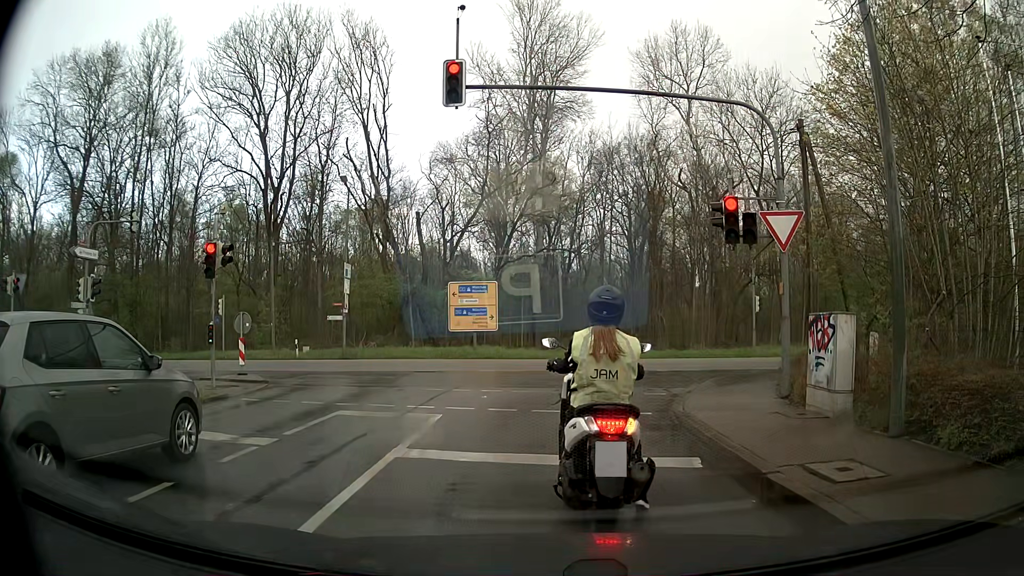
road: tertiary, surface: asphalt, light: Day
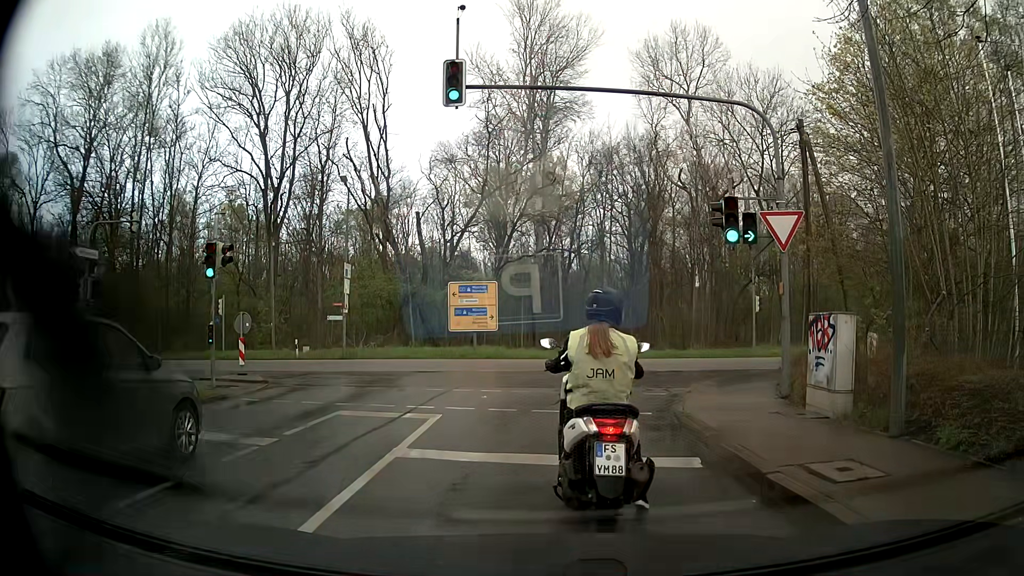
(0.0, 0.0) m; 0°
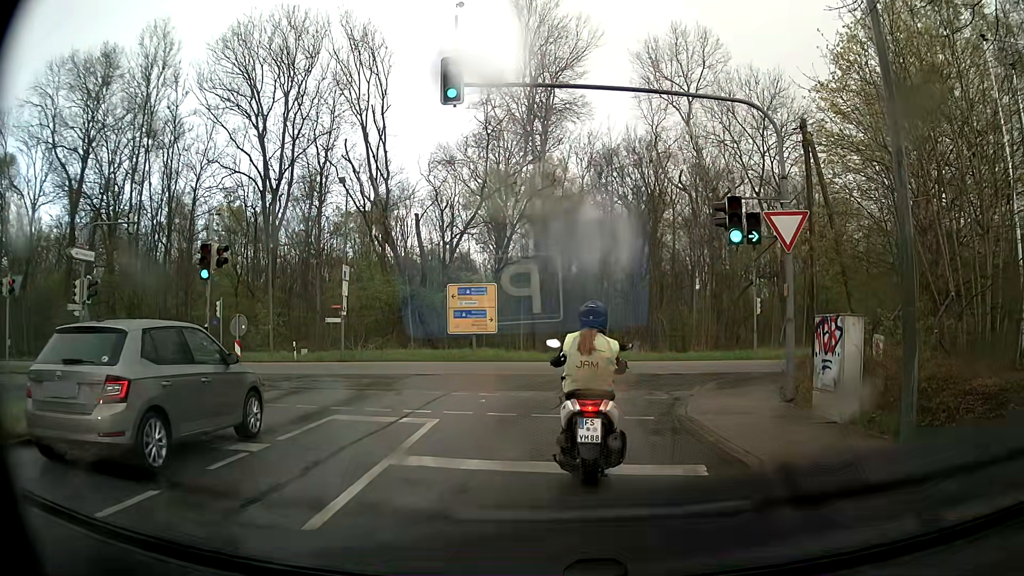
(0.0, +0.3) m; 0°
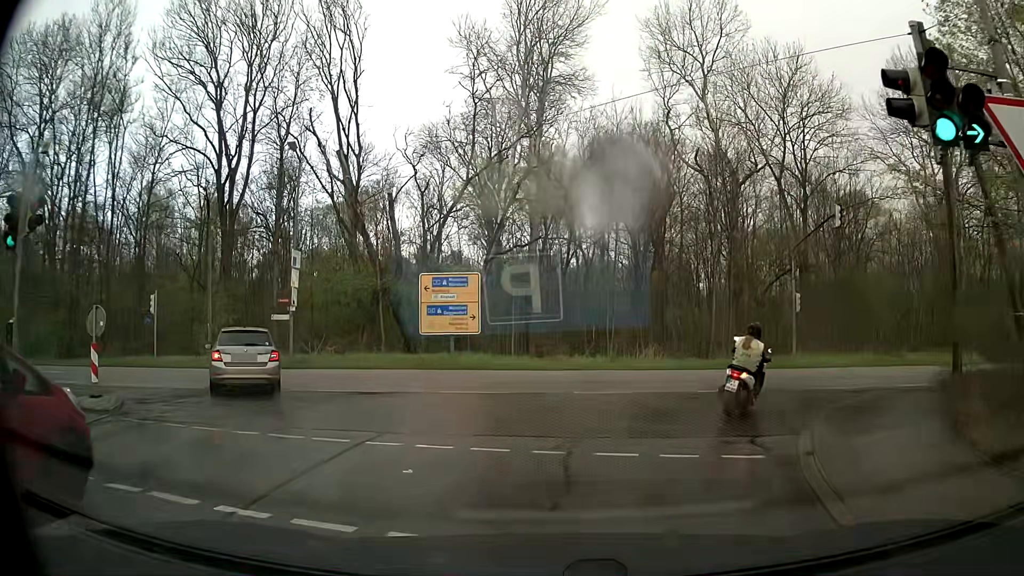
(-0.2, +7.1) m; -1°
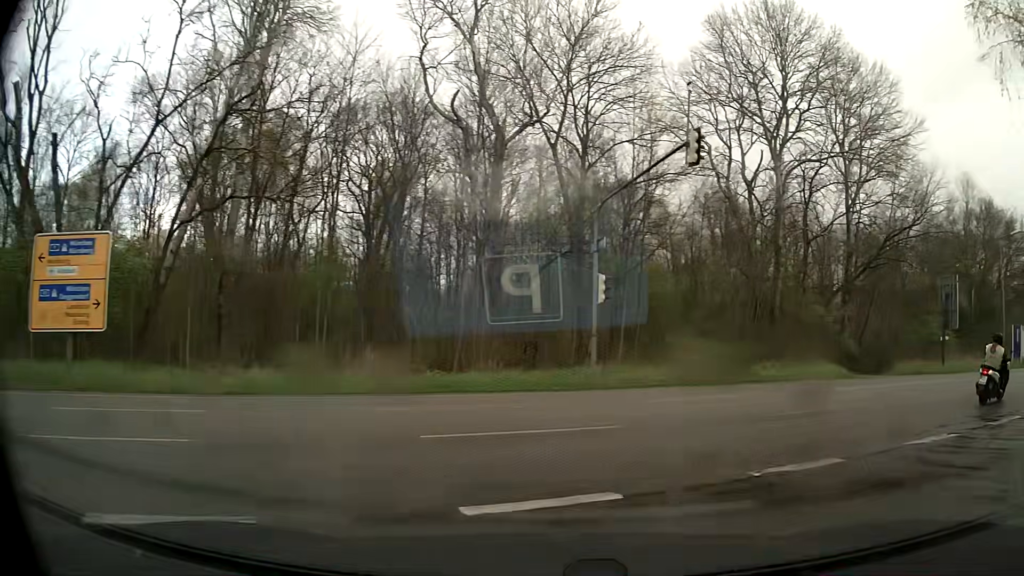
(+1.5, +11.4) m; +23°
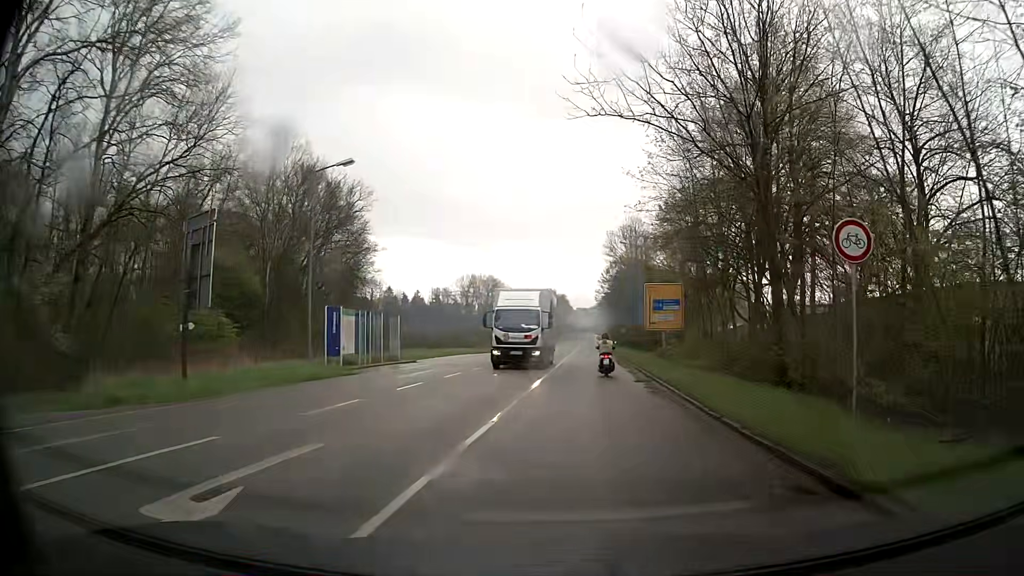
(+10.6, +15.3) m; +58°
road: secondary
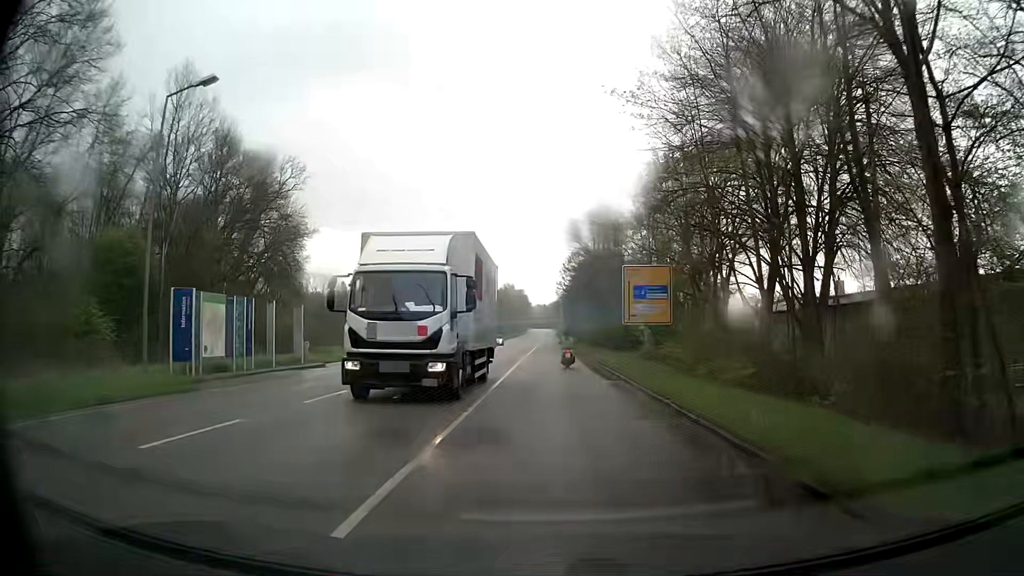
(+0.6, +10.5) m; +5°
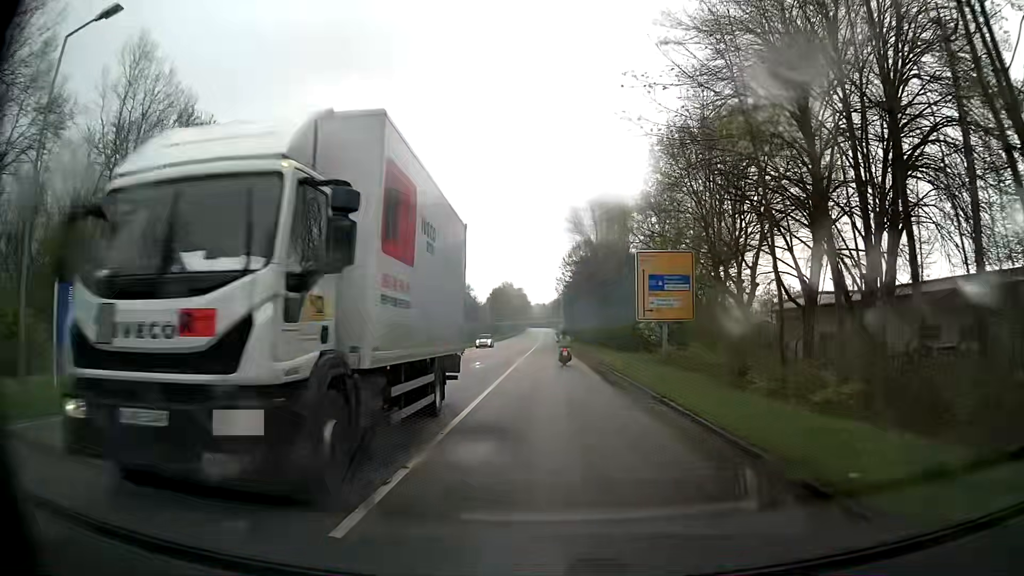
(0.0, +6.0) m; 0°
(0, +10) (0, +20) (0, +30) (0, +40) (0, +50) (0, +60) (-1, +70) (-1, +80) (-1, +90) (-1, +100) m
